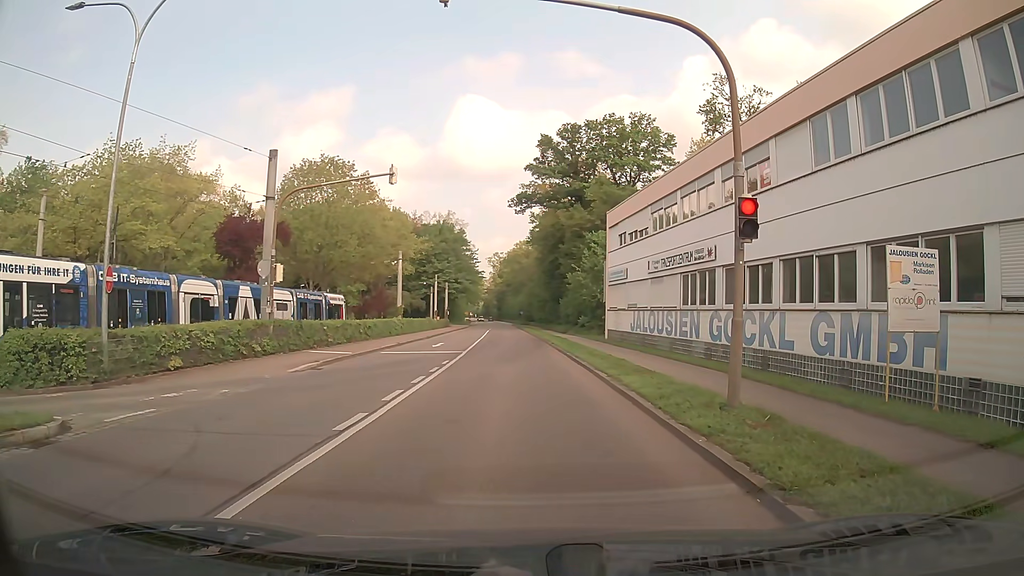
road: secondary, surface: asphalt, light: Day
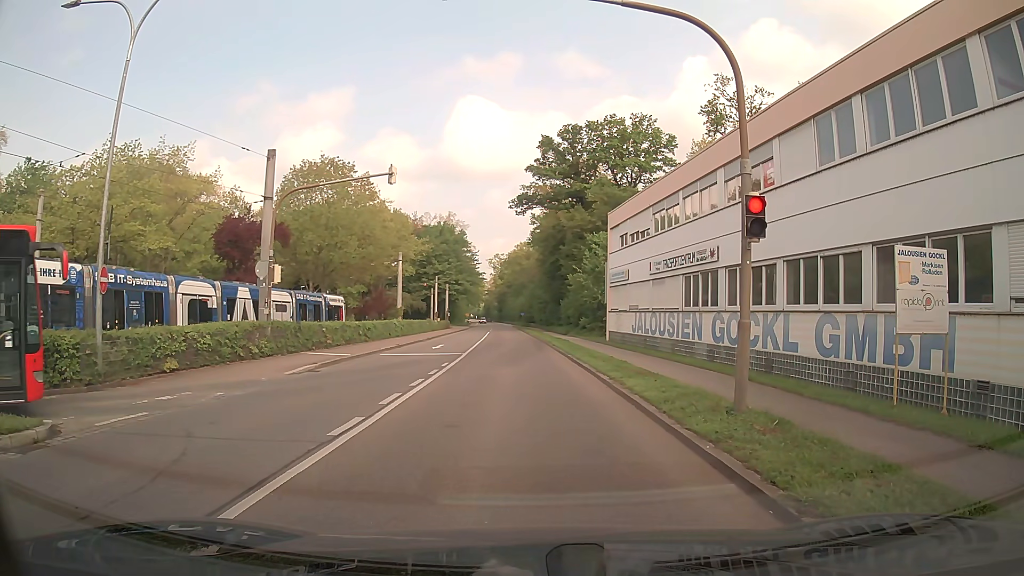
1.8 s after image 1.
(0.0, +0.3) m; 0°
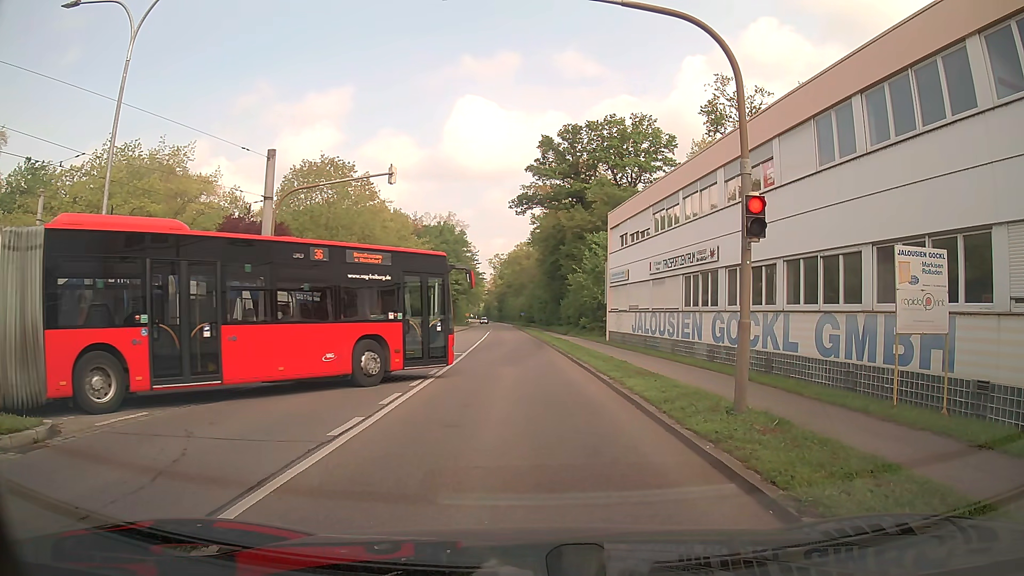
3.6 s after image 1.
(0.0, 0.0) m; 0°
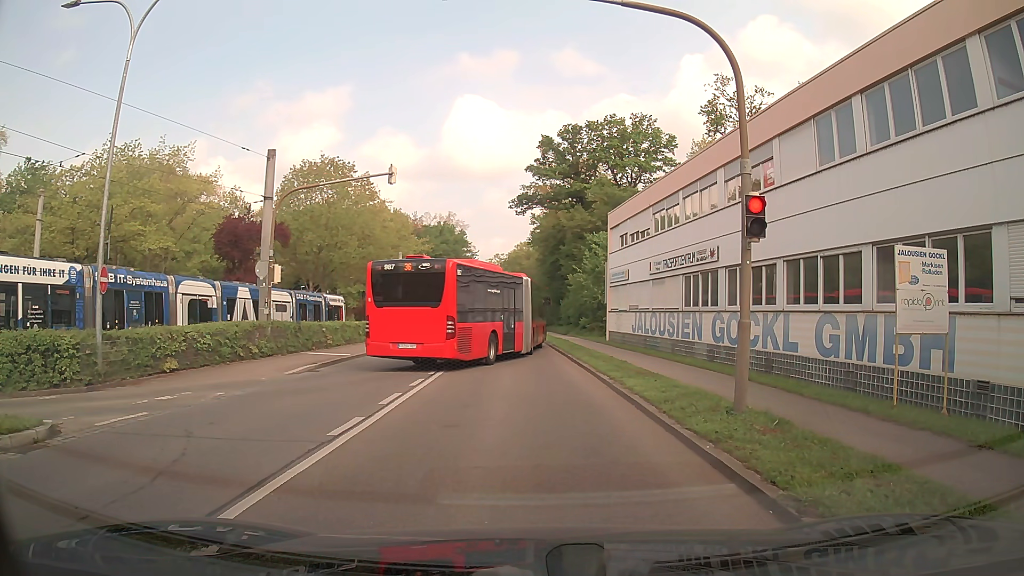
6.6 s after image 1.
(0.0, 0.0) m; 0°
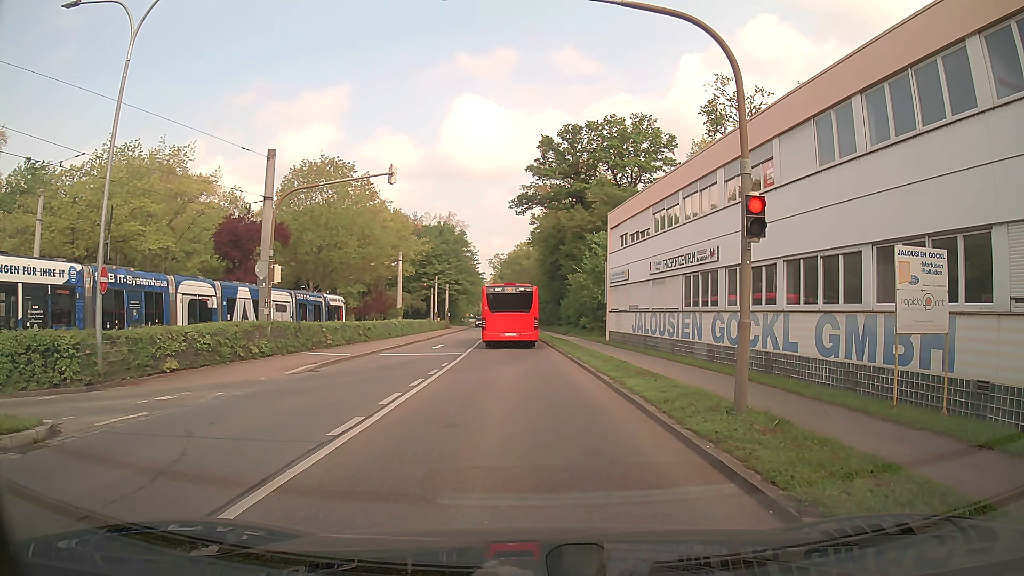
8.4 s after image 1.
(0.0, 0.0) m; 0°
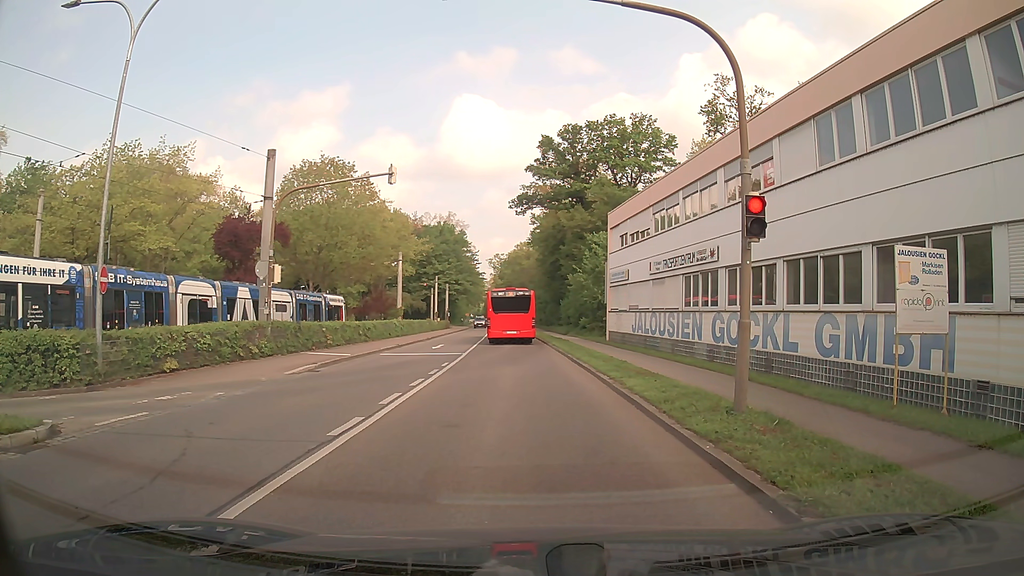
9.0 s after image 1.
(0.0, 0.0) m; 0°
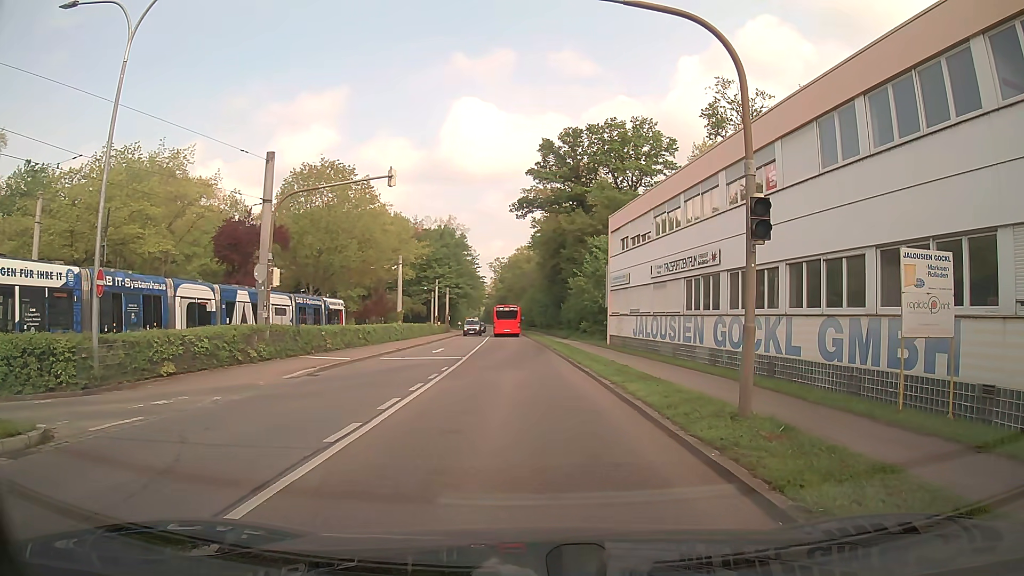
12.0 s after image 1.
(0.0, +0.2) m; 0°
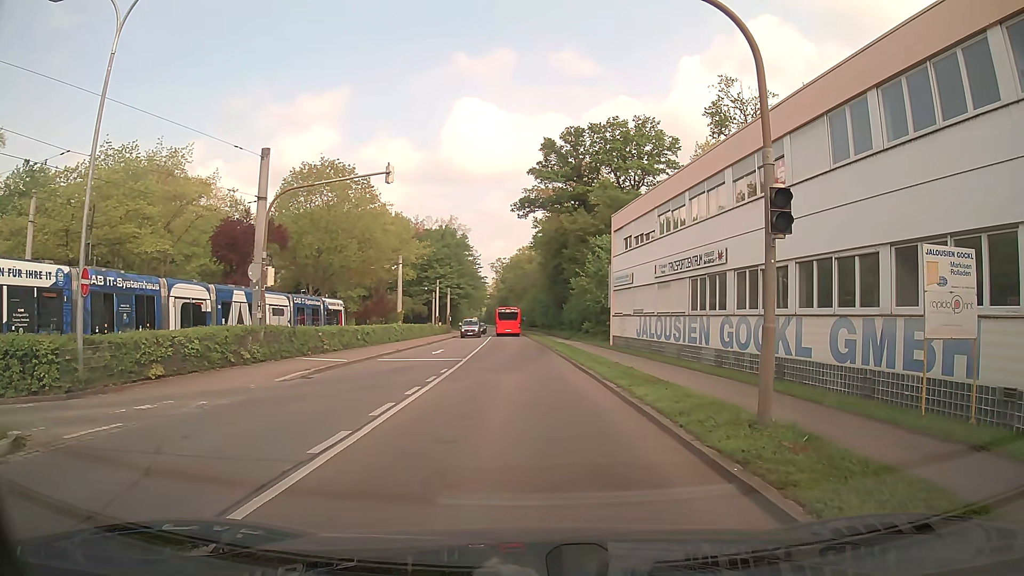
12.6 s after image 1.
(0.0, +0.8) m; -1°
(0, +10) (0, +20) (0, +30) (0, +40) (0, +50) (0, +60) (0, +70) (-1, +80) (-1, +90) (-1, +100) m
